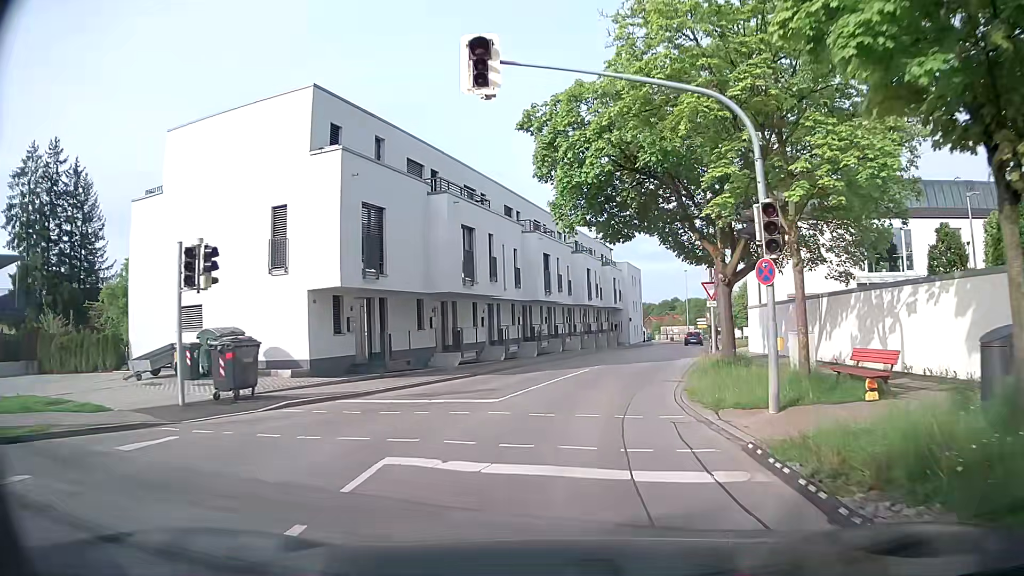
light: Day
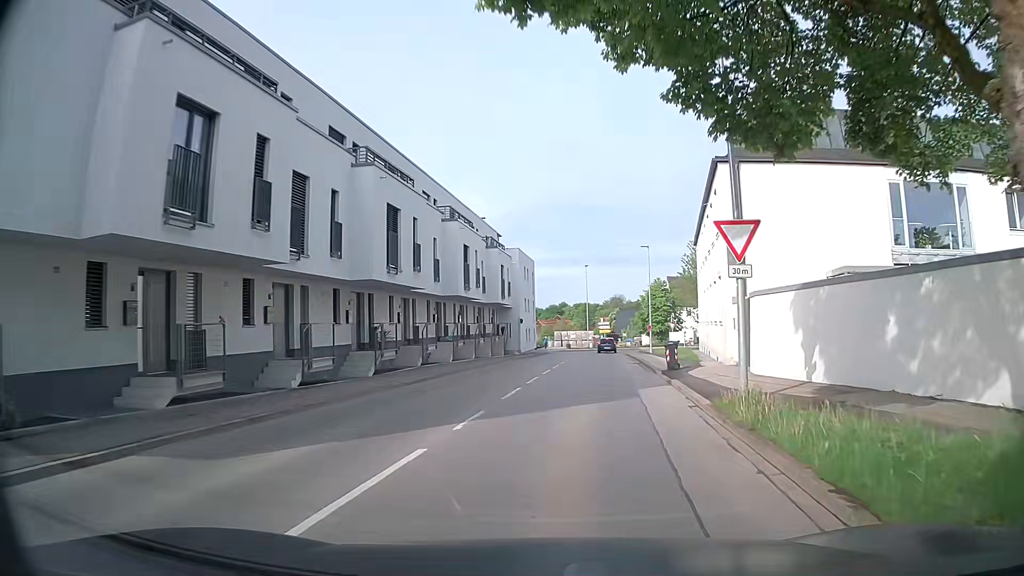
(+1.4, +15.8) m; +12°
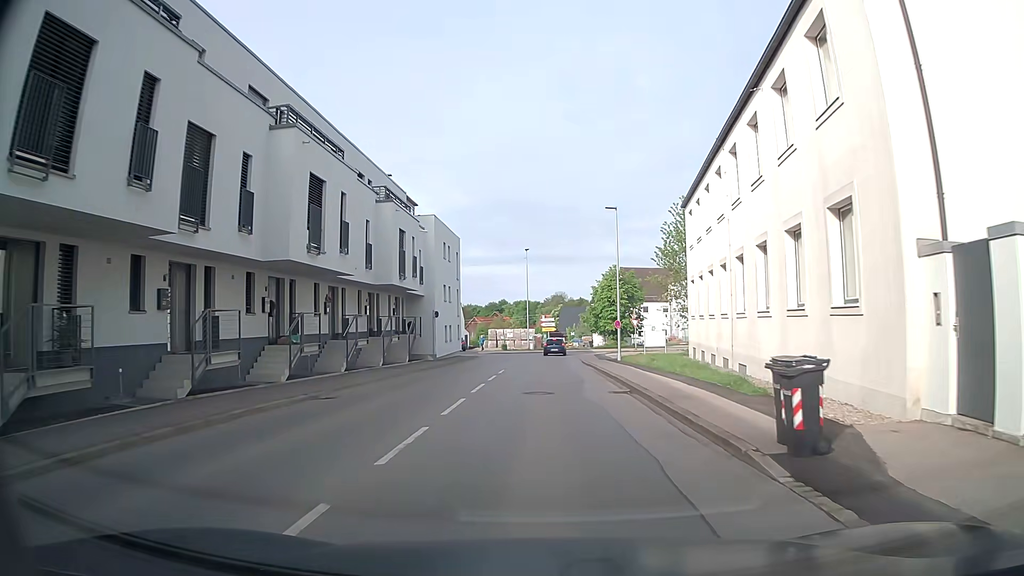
(+0.5, +16.0) m; +3°
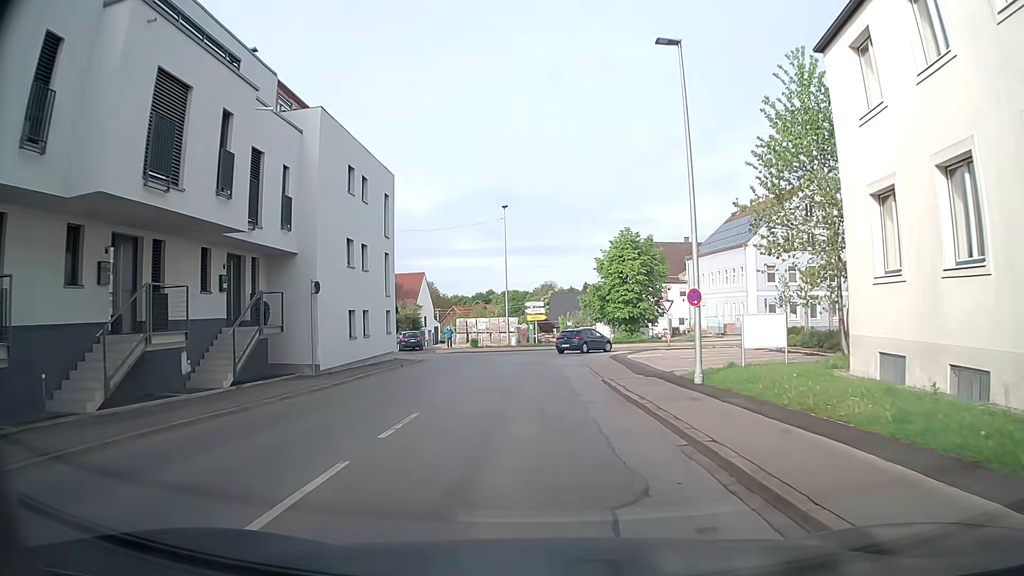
(+0.3, +20.7) m; +2°
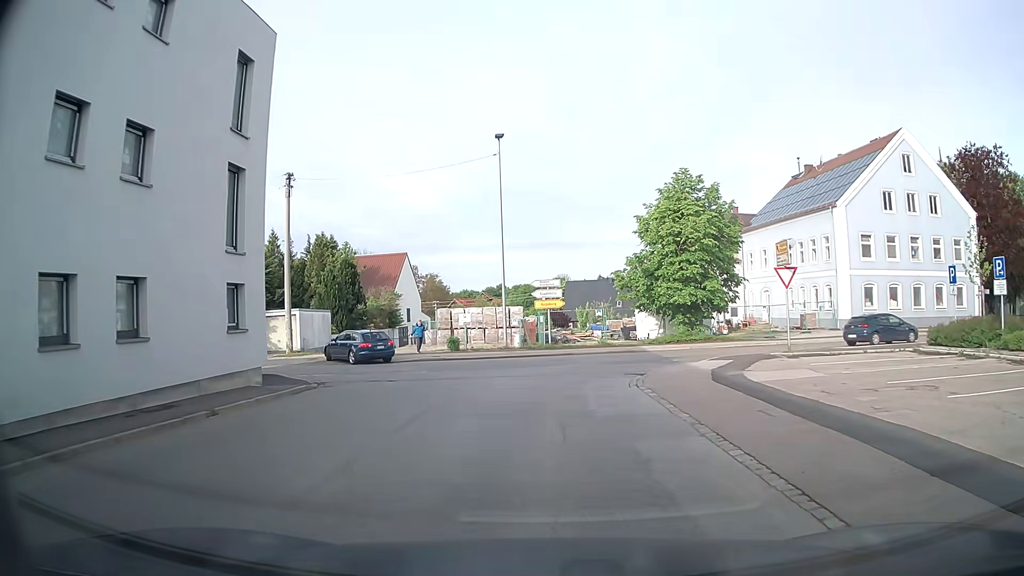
(-0.4, +18.0) m; -1°
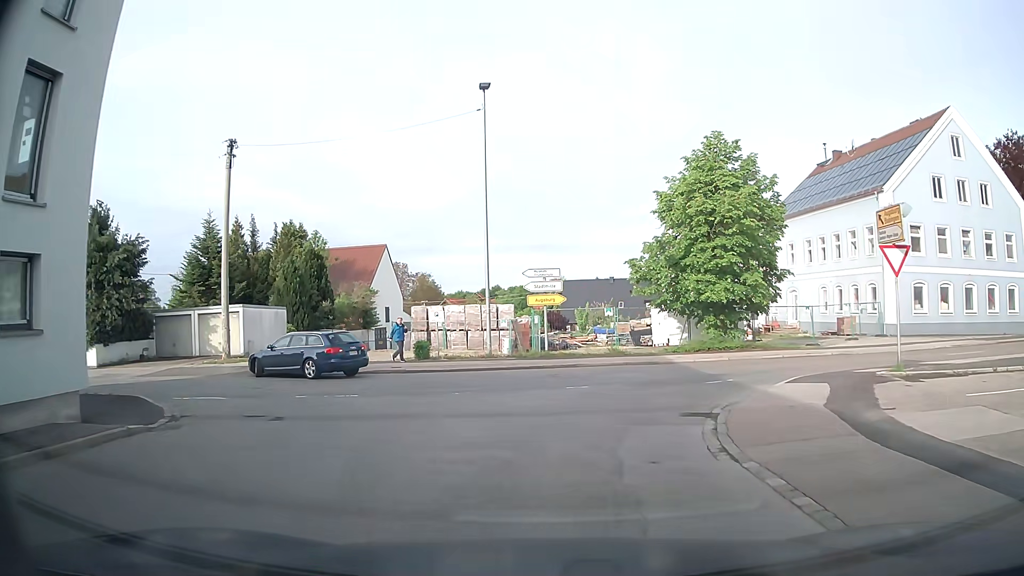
(-0.1, +7.4) m; -1°
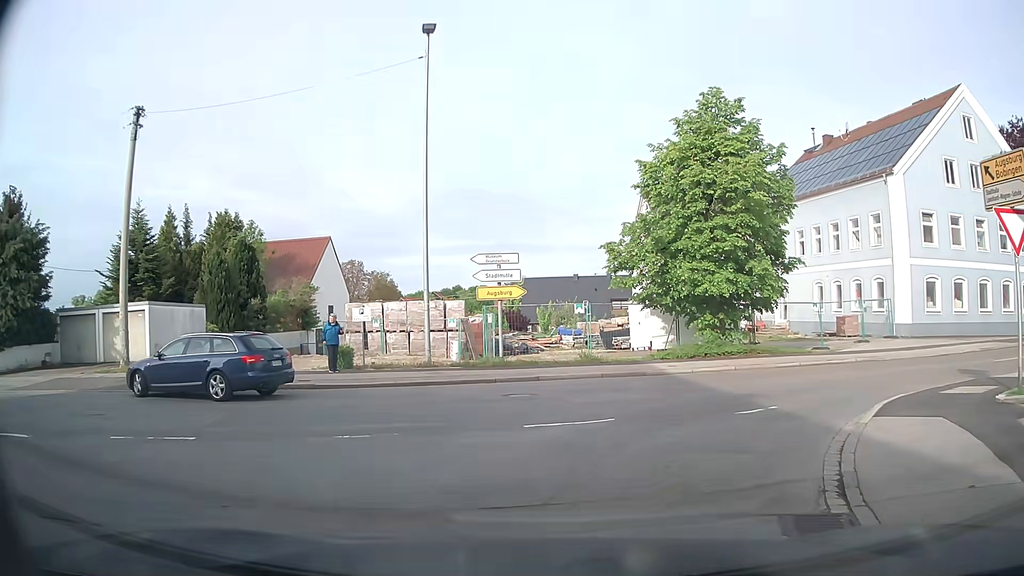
(+0.2, +5.4) m; +6°
